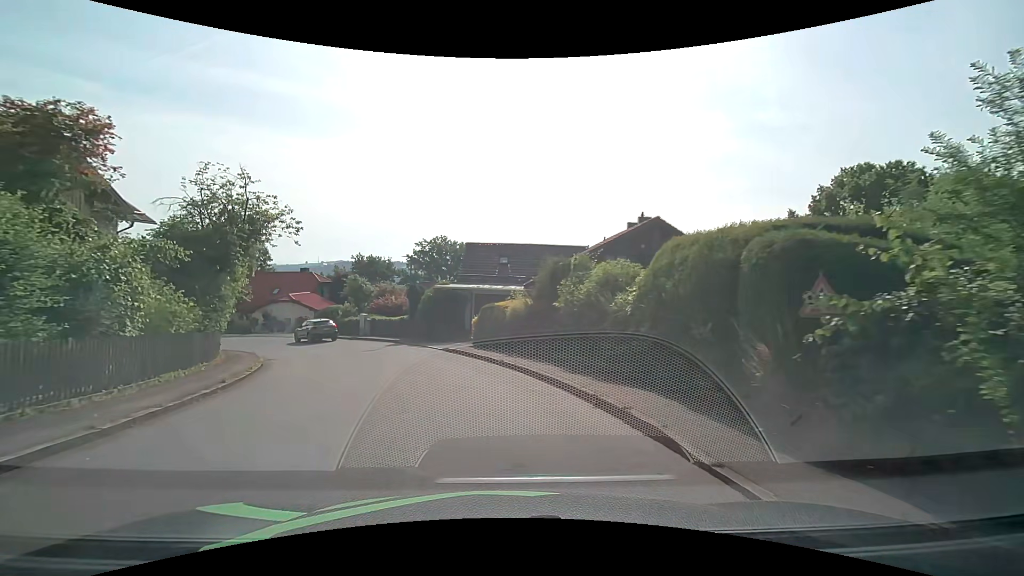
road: residential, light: Day
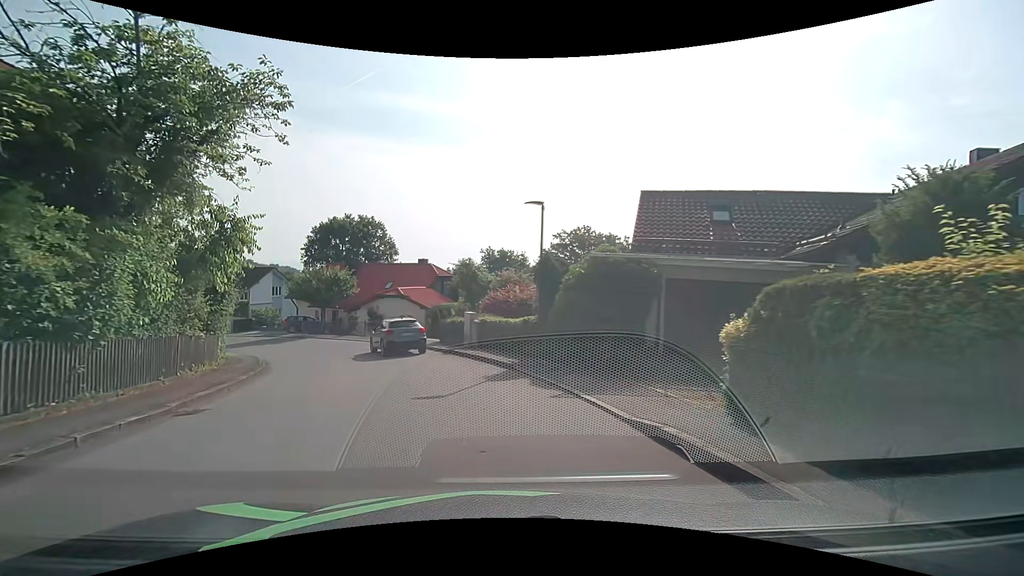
(-1.8, +14.7) m; -15°
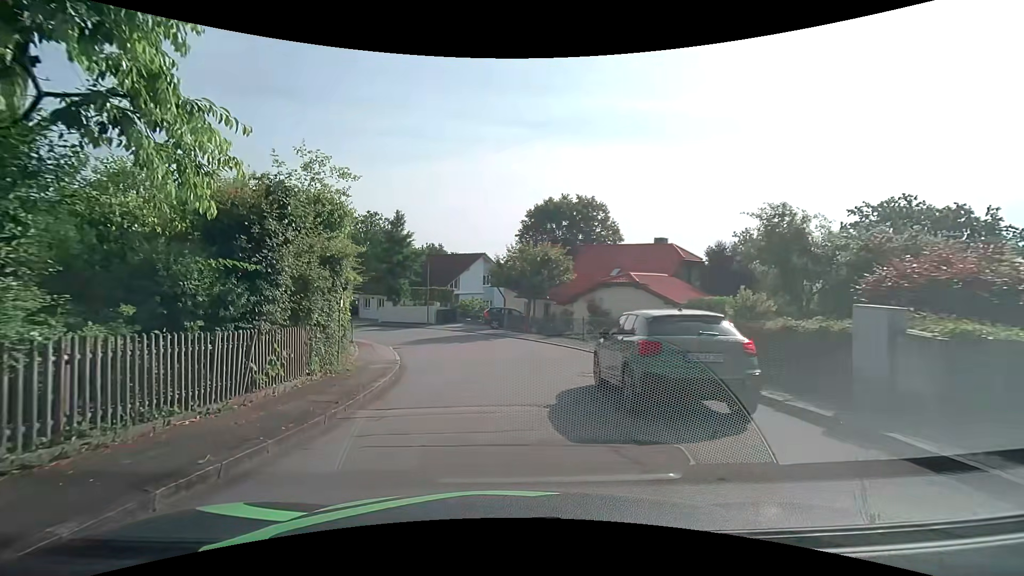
(-2.8, +13.4) m; -23°
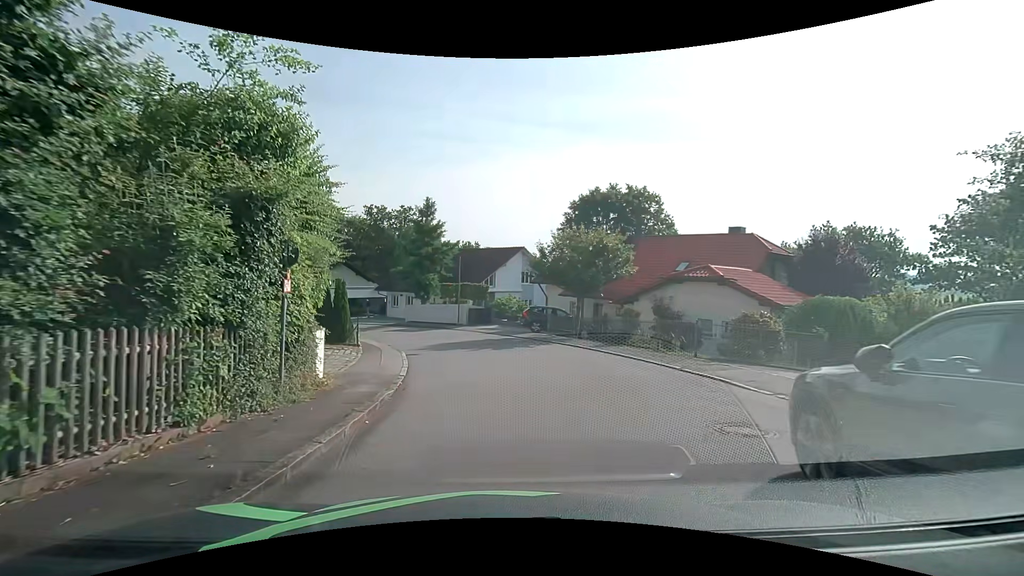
(-0.4, +5.7) m; -5°
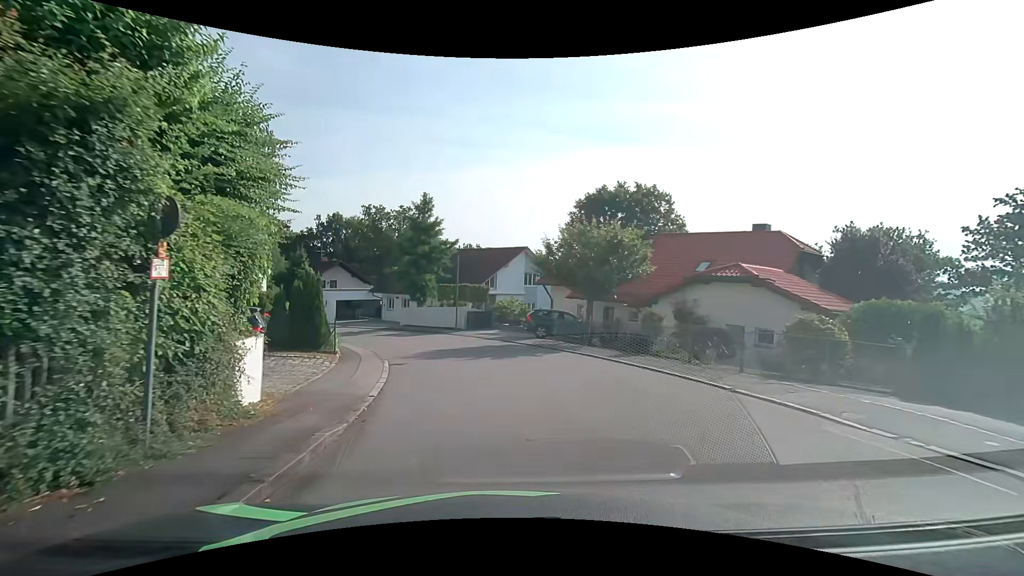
(0.0, +2.8) m; -2°
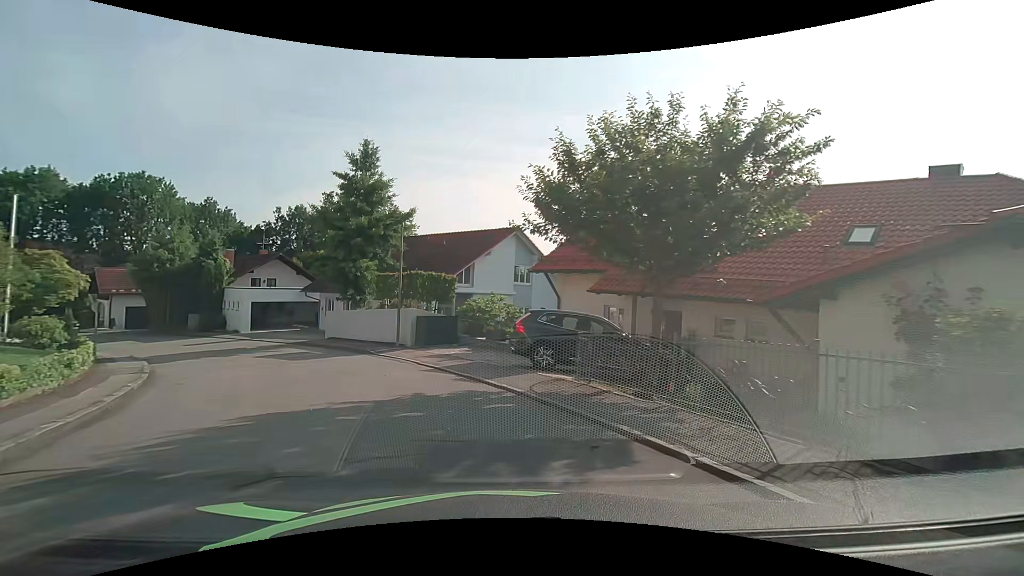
(+0.9, +13.7) m; +1°
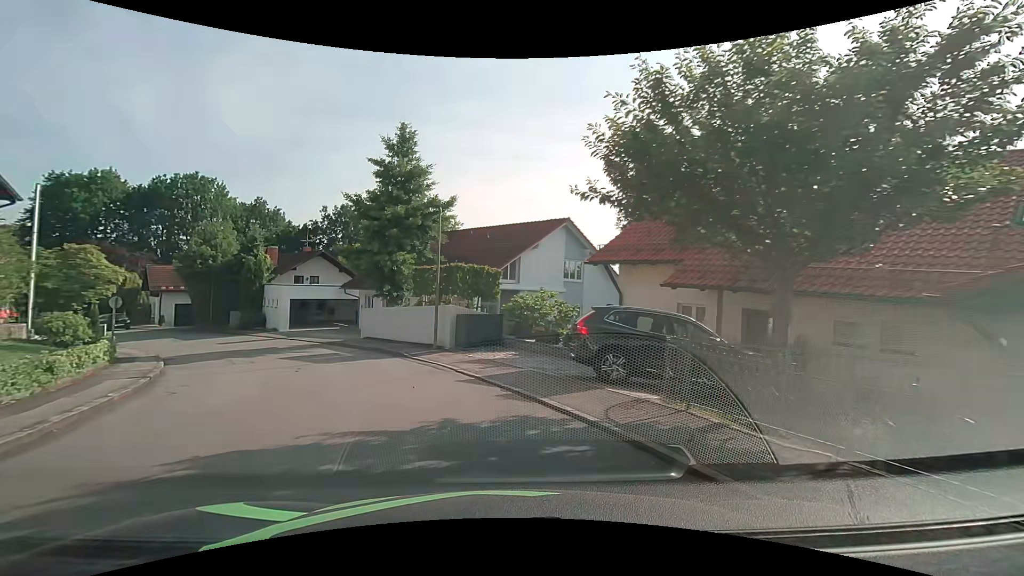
(-0.1, +2.7) m; -4°
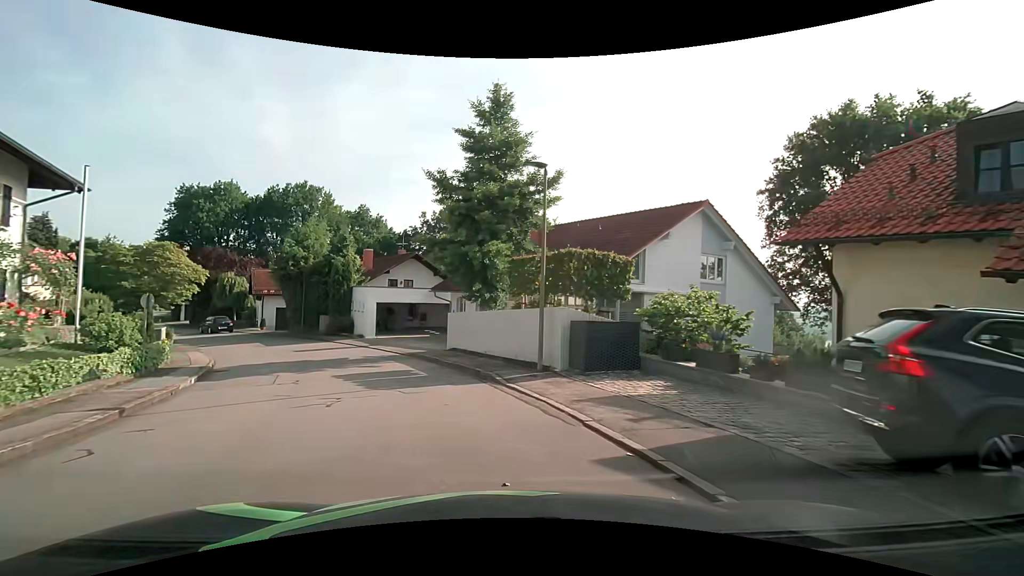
(-0.6, +5.7) m; -12°
